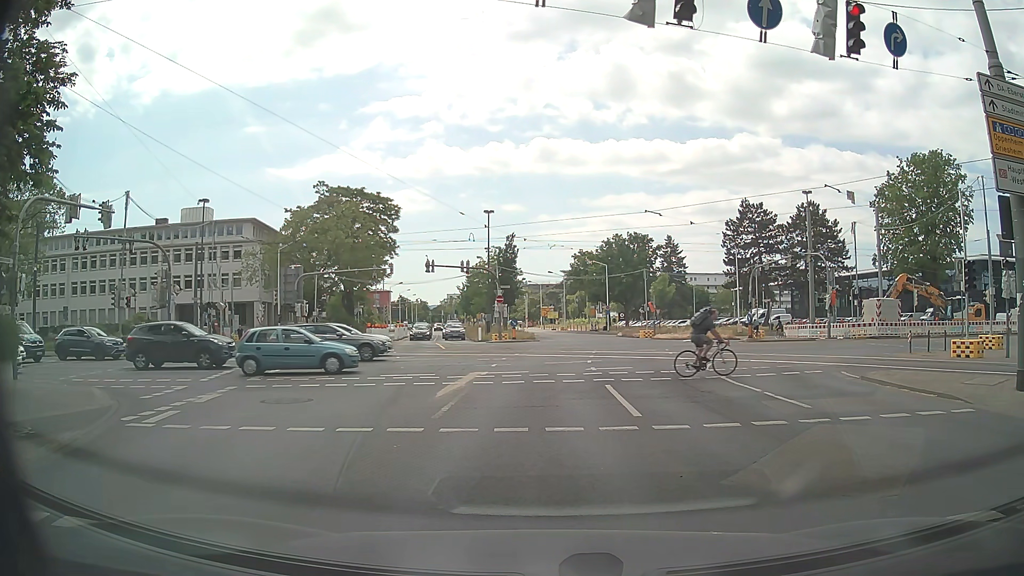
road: secondary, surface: asphalt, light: Day
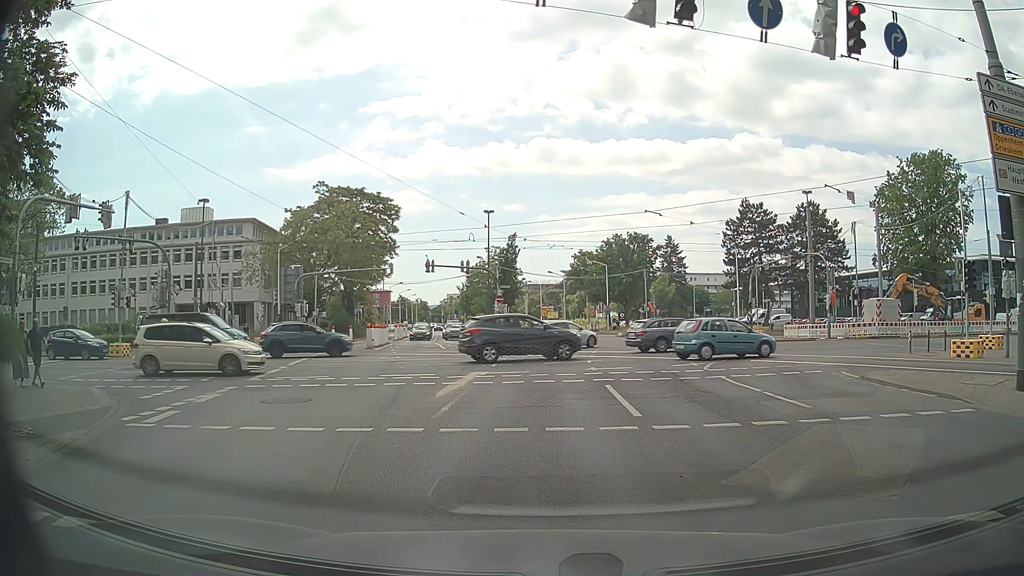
(0.0, 0.0) m; 0°
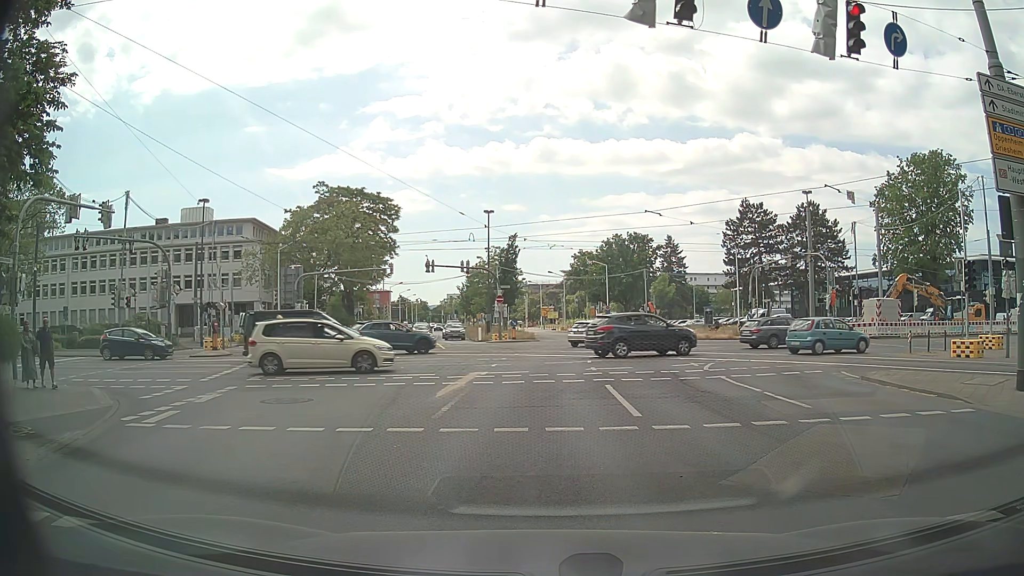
(0.0, 0.0) m; 0°
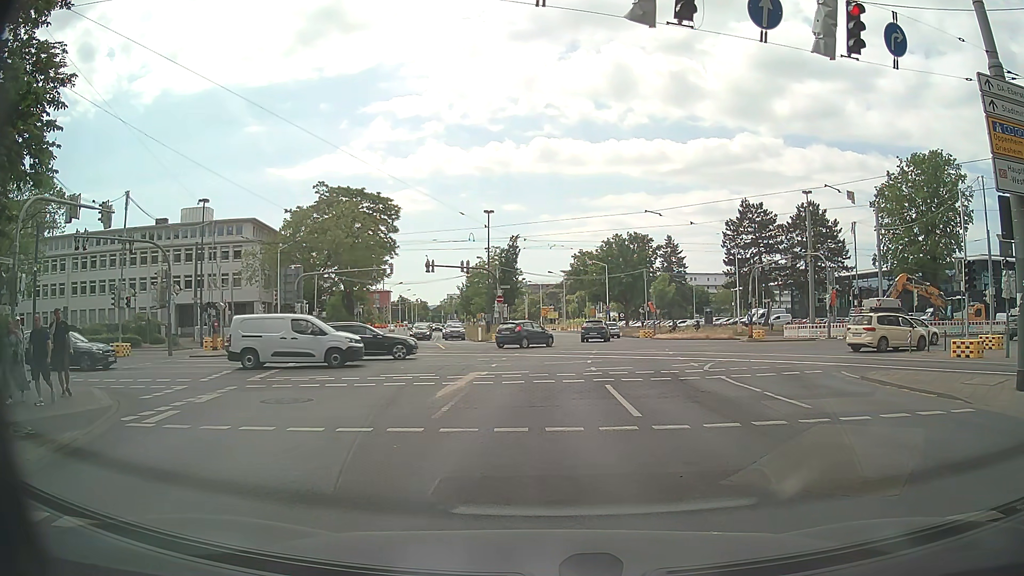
(0.0, 0.0) m; 0°
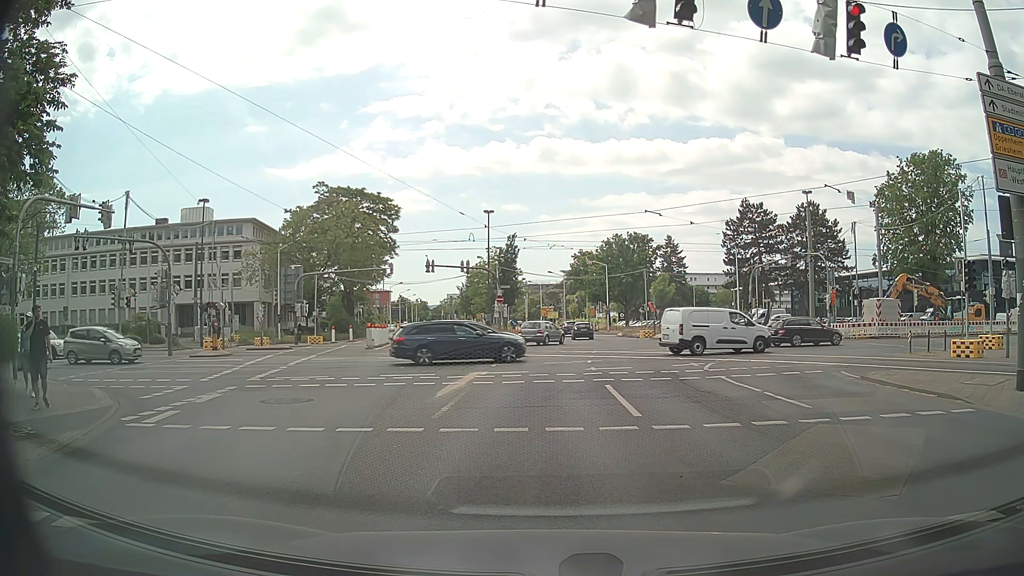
(0.0, 0.0) m; 0°
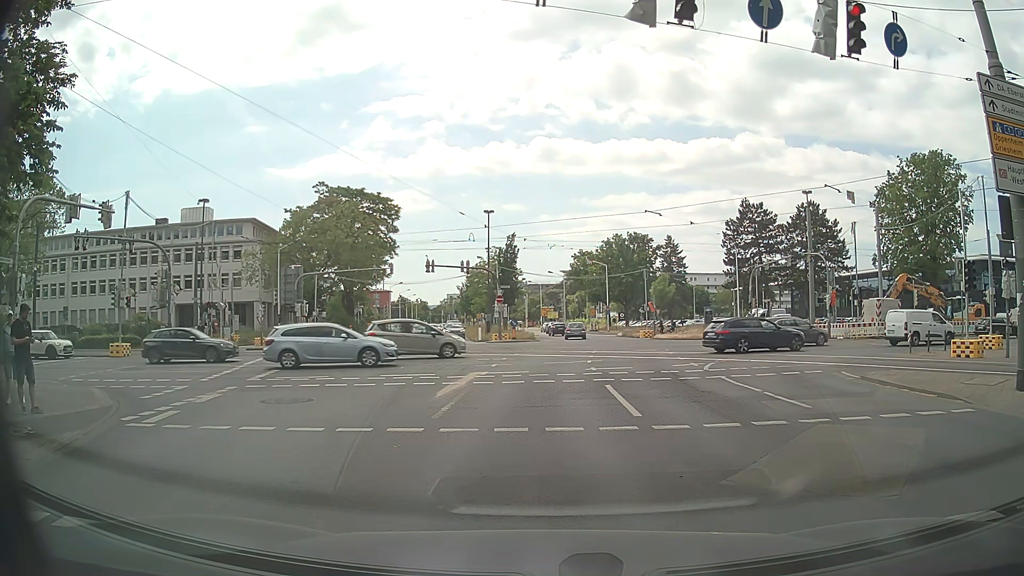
(0.0, 0.0) m; 0°
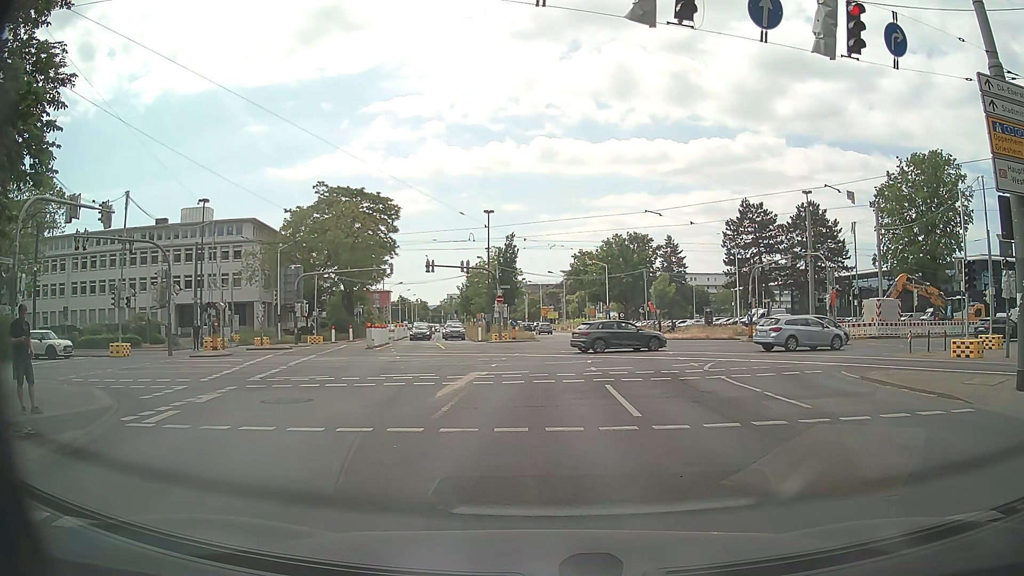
(0.0, 0.0) m; 0°
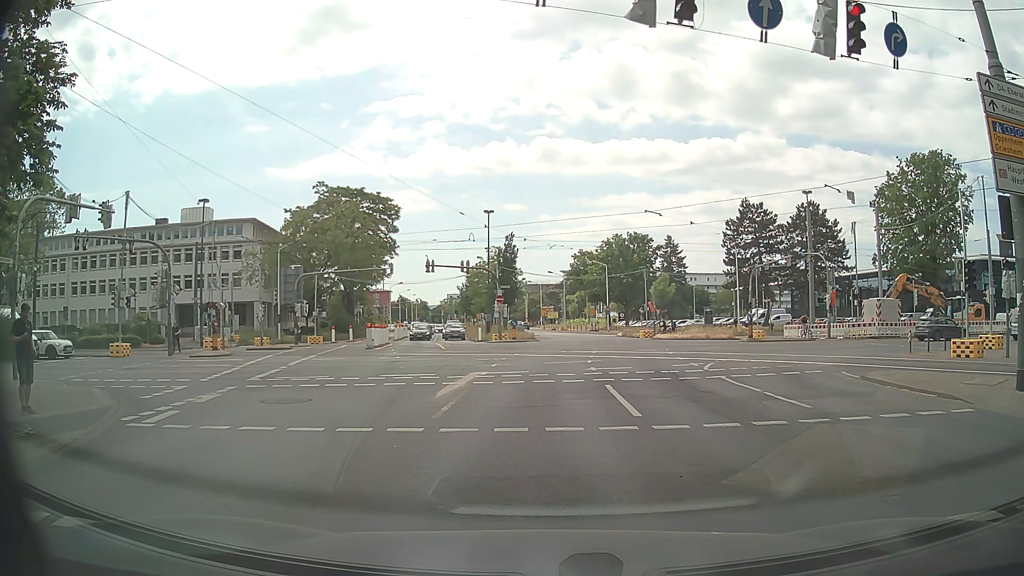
(0.0, 0.0) m; 0°
(0, +10) (0, +20) (+1, +30) (+2, +40) (+2, +50) (+2, +60) (+1, +70) (-1, +80) (-2, +90) (-3, +100) m
